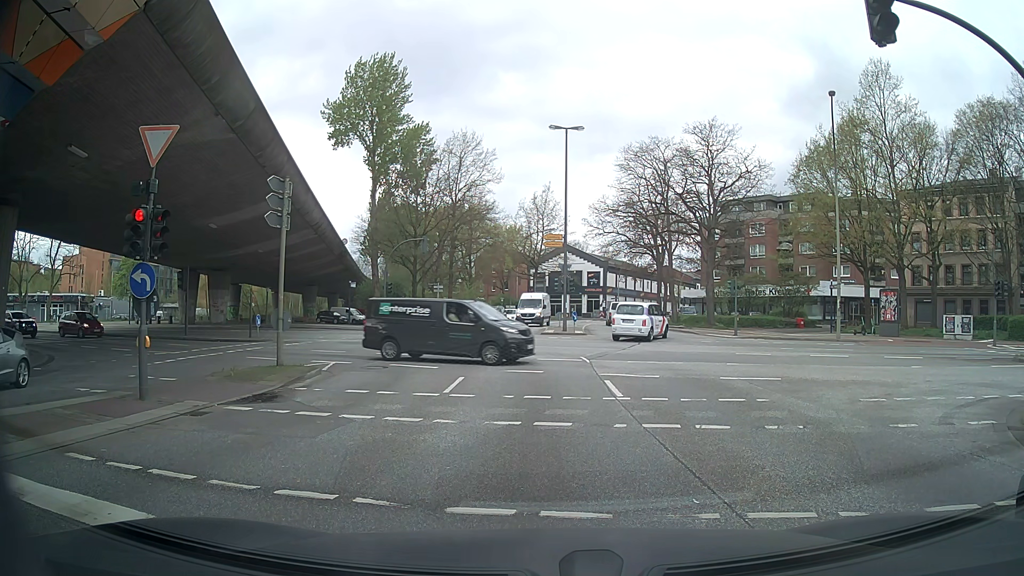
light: Day
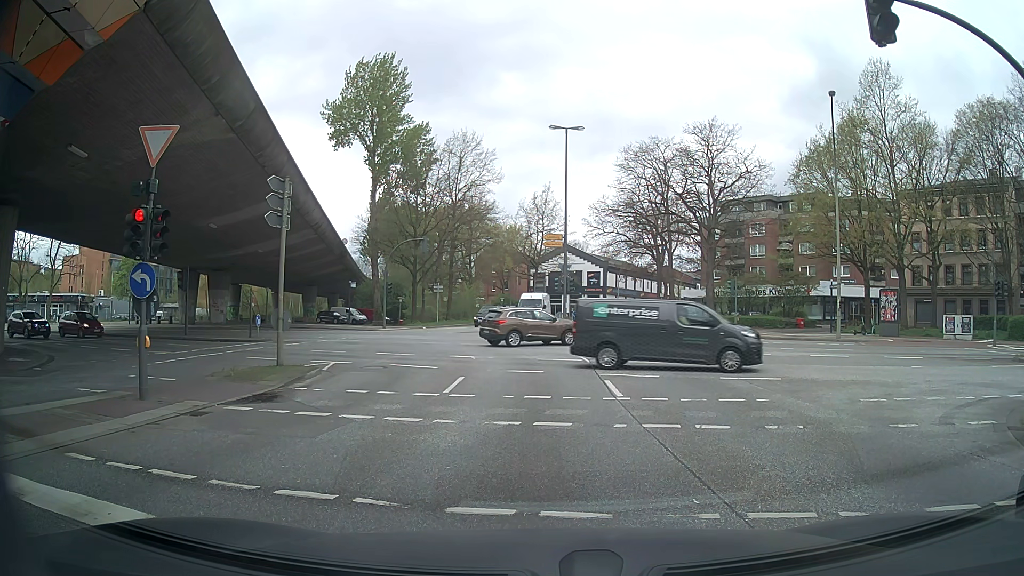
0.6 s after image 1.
(0.0, 0.0) m; 0°
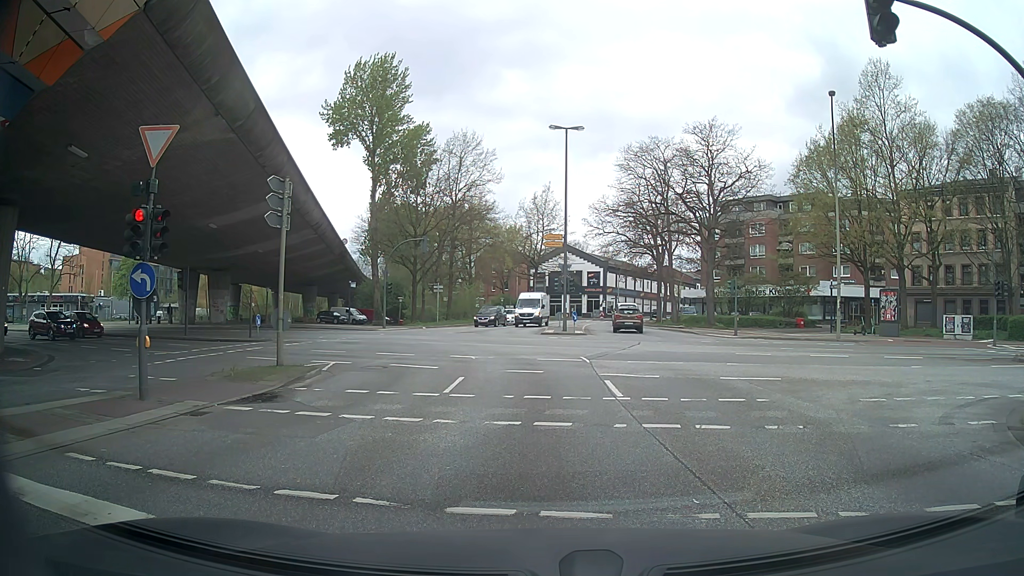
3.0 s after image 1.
(0.0, 0.0) m; 0°
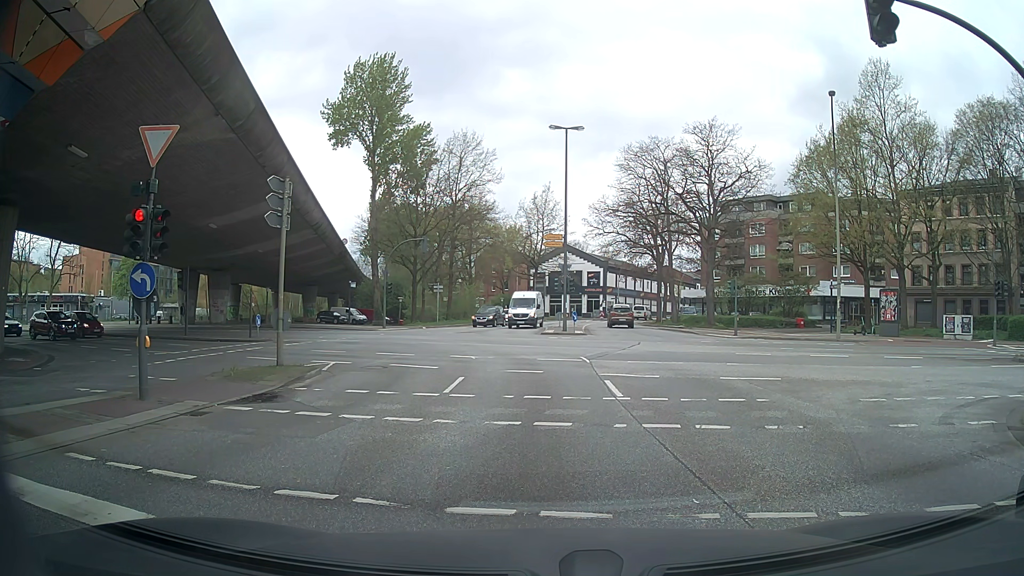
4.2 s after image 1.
(0.0, 0.0) m; 0°
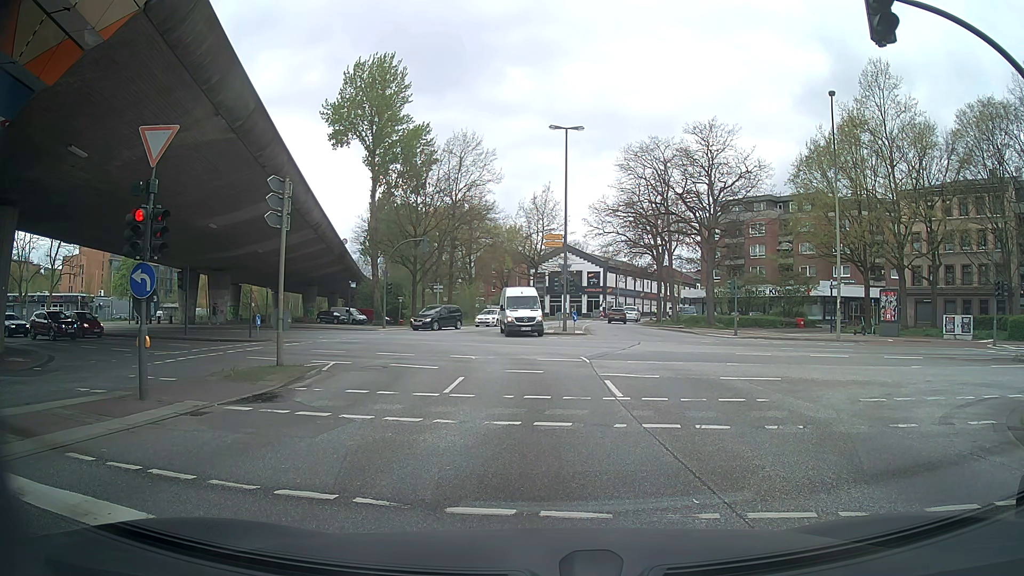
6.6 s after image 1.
(0.0, 0.0) m; 0°
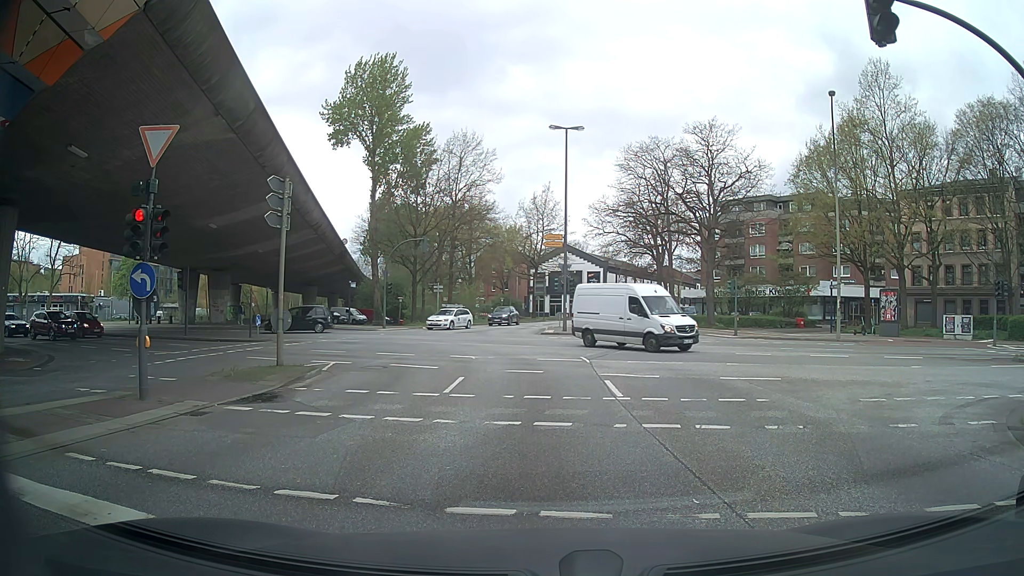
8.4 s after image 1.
(0.0, 0.0) m; 0°
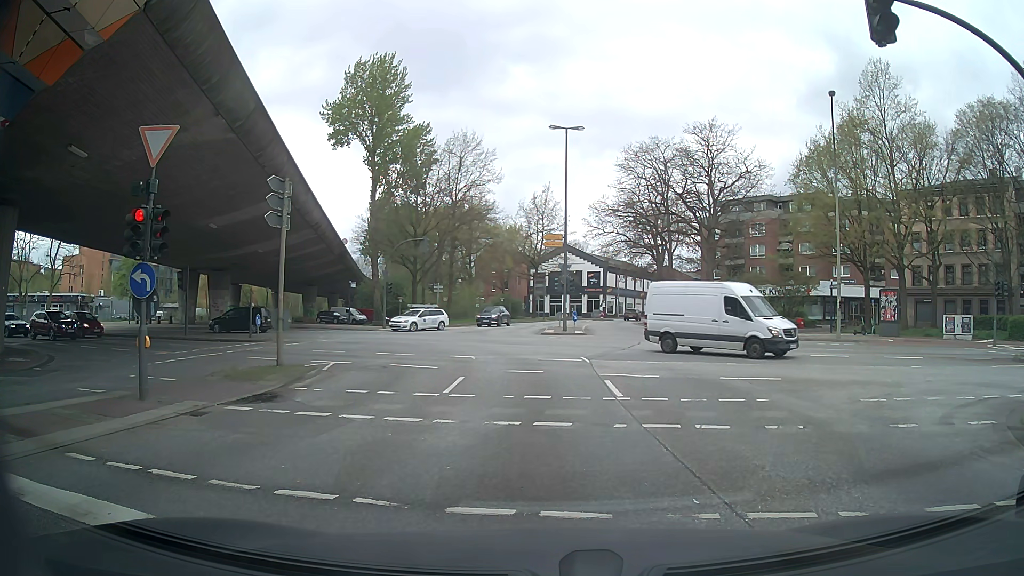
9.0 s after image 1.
(0.0, 0.0) m; 0°
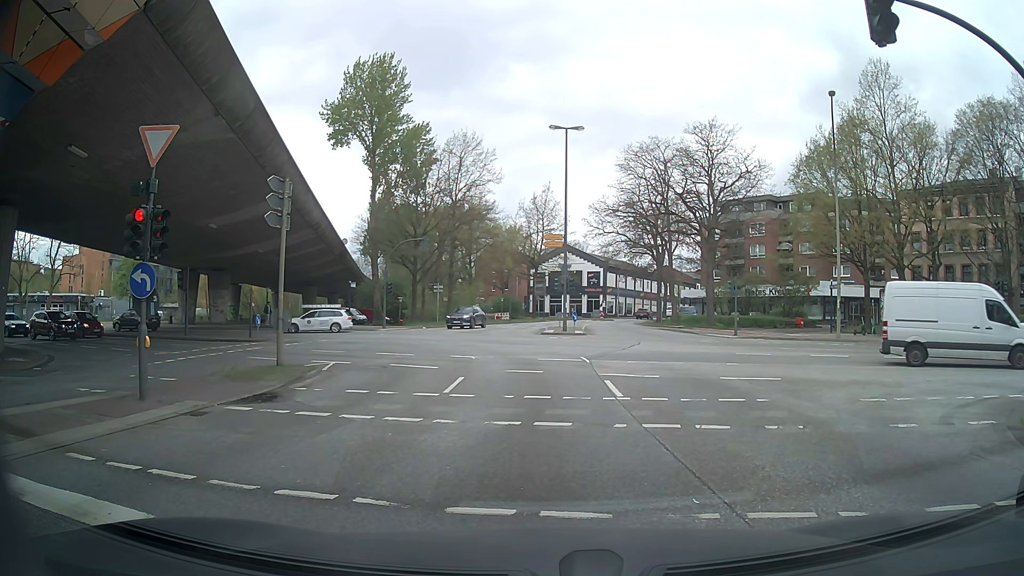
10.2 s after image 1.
(0.0, 0.0) m; 0°
(0, +10) (0, +20) (-2, +30) (-8, +37) (-17, +42) (-26, +46) (-36, +48) (-45, +50) (-55, +52) (-65, +54) m
